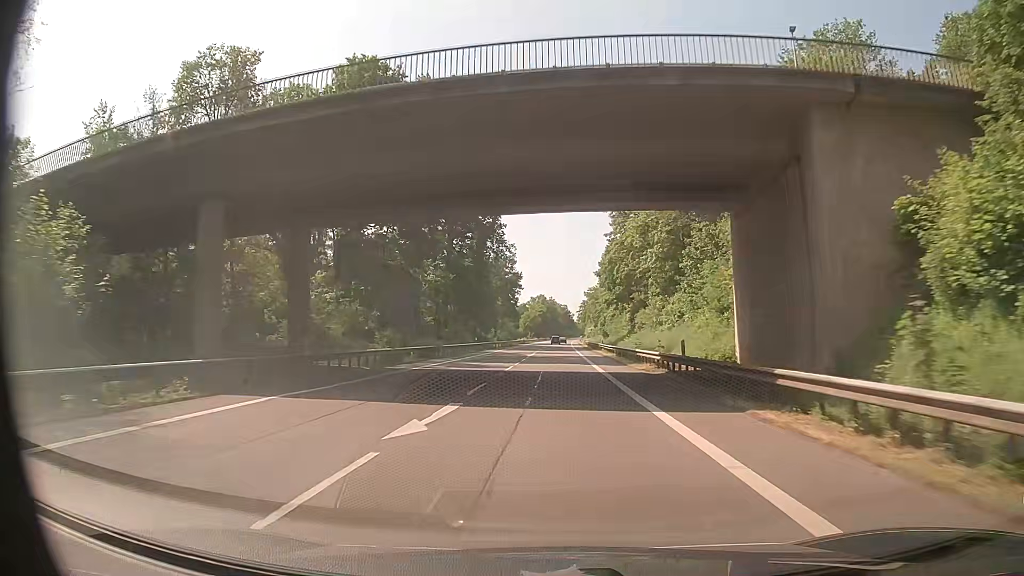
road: primary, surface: asphalt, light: Day
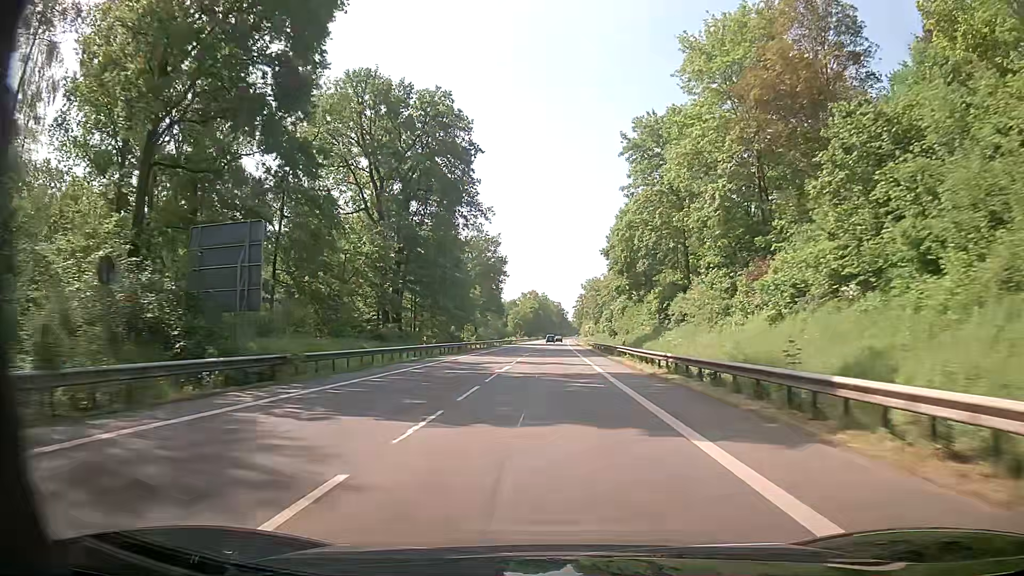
(-0.1, +25.4) m; 0°
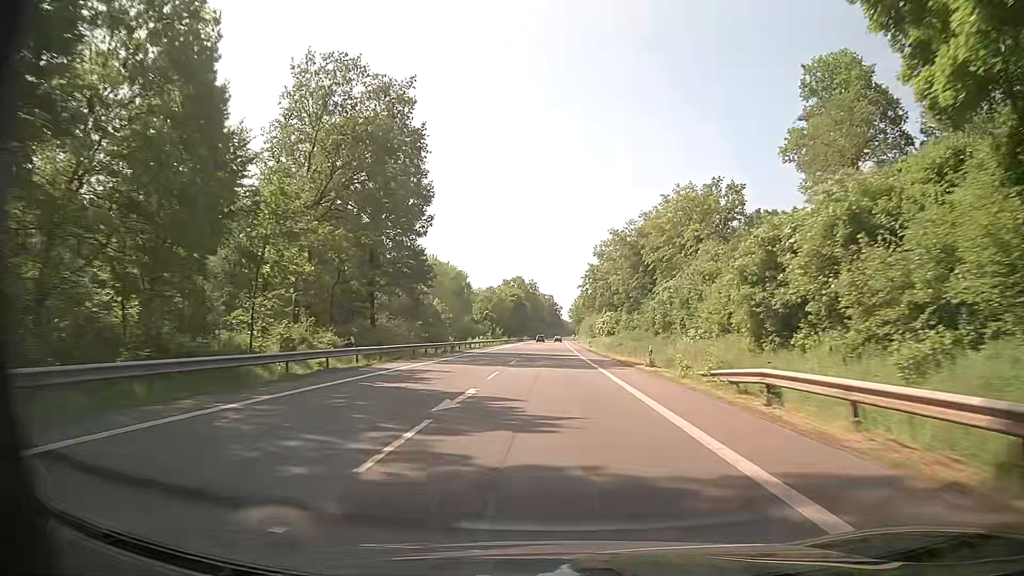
(+0.4, +68.2) m; +1°
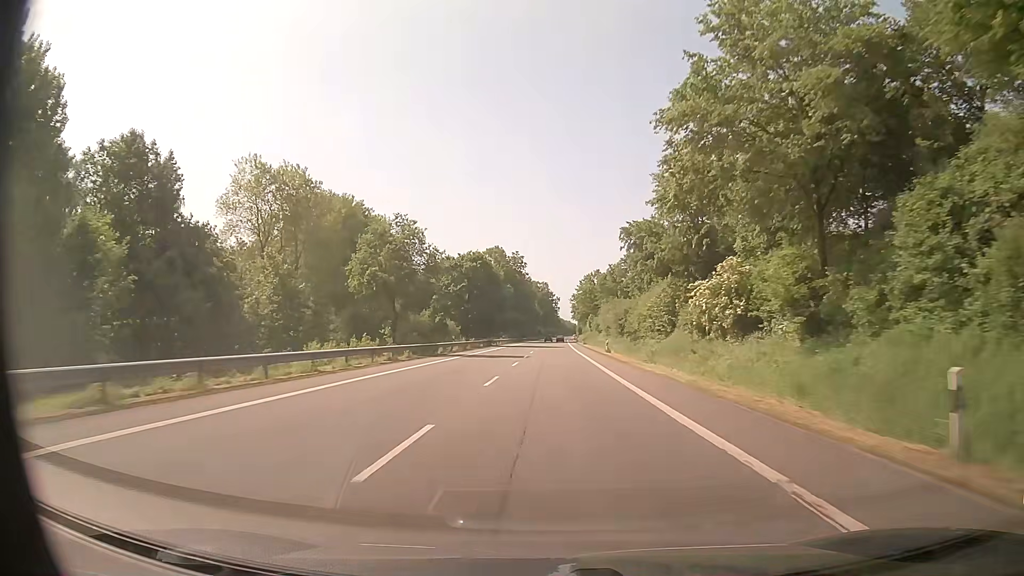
(+0.3, +74.5) m; 0°
(0, +10) (0, +20) (0, +30) (0, +40) (0, +50) (+1, +60) (+1, +70) (+1, +80) (+1, +90) (+1, +100) m
